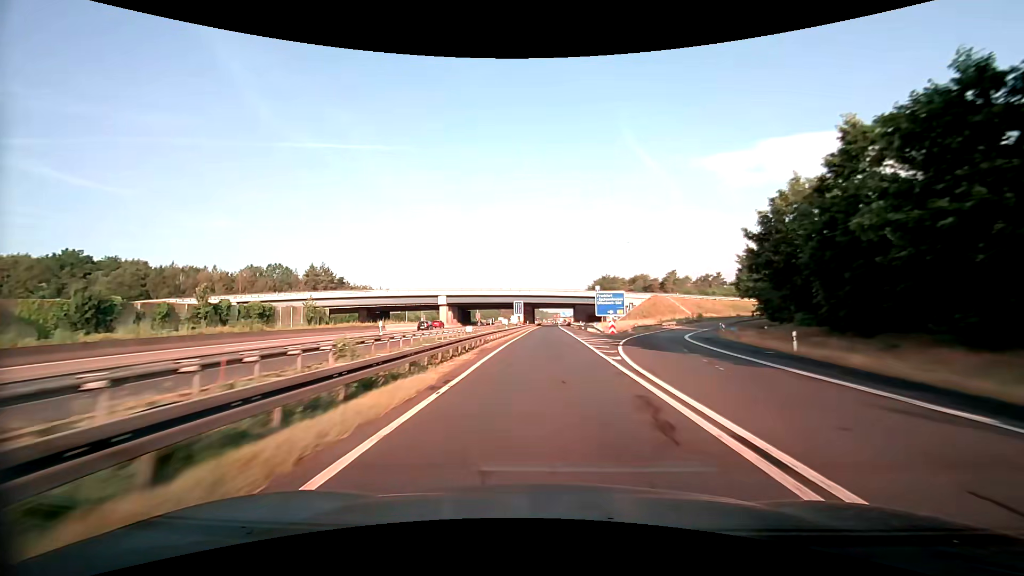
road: motorway_link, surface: asphalt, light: Day
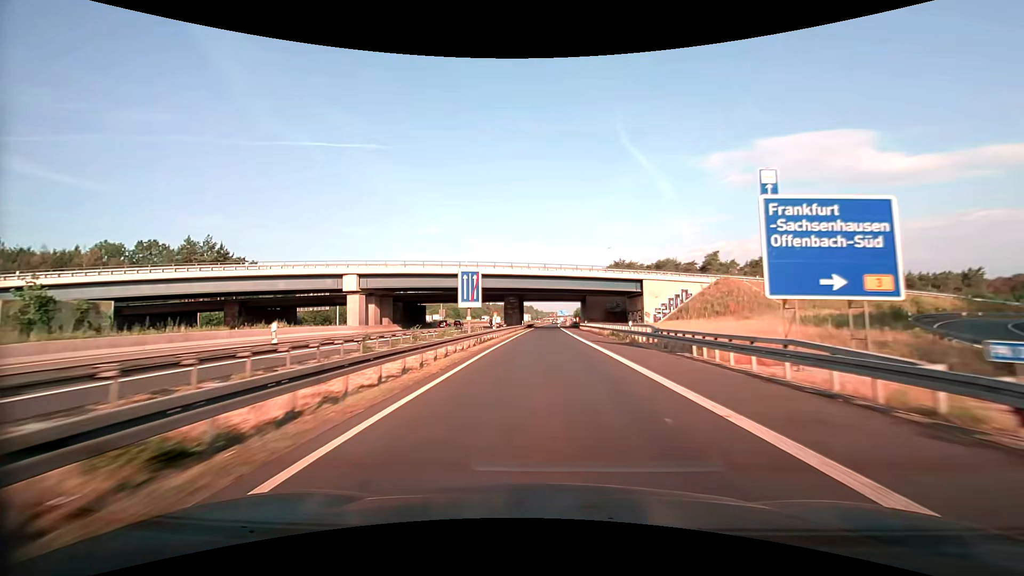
(+0.4, +54.8) m; +1°
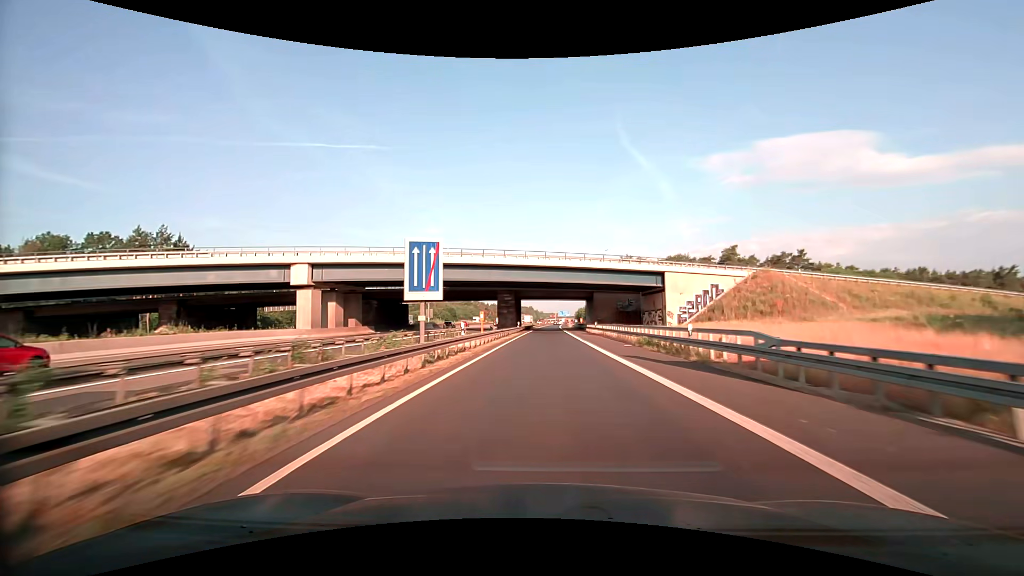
(0.0, +13.7) m; 0°
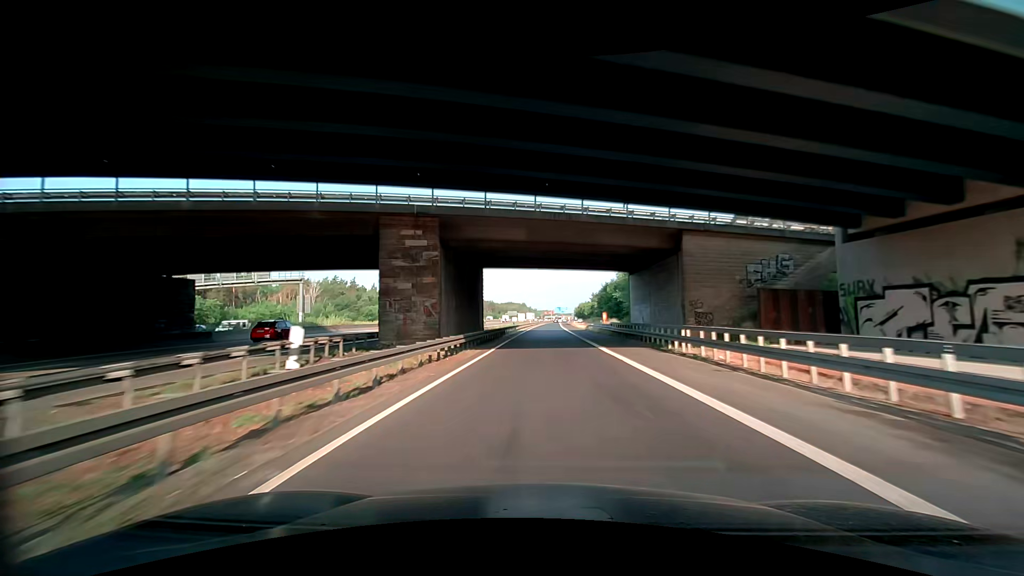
(+0.4, +54.9) m; +1°
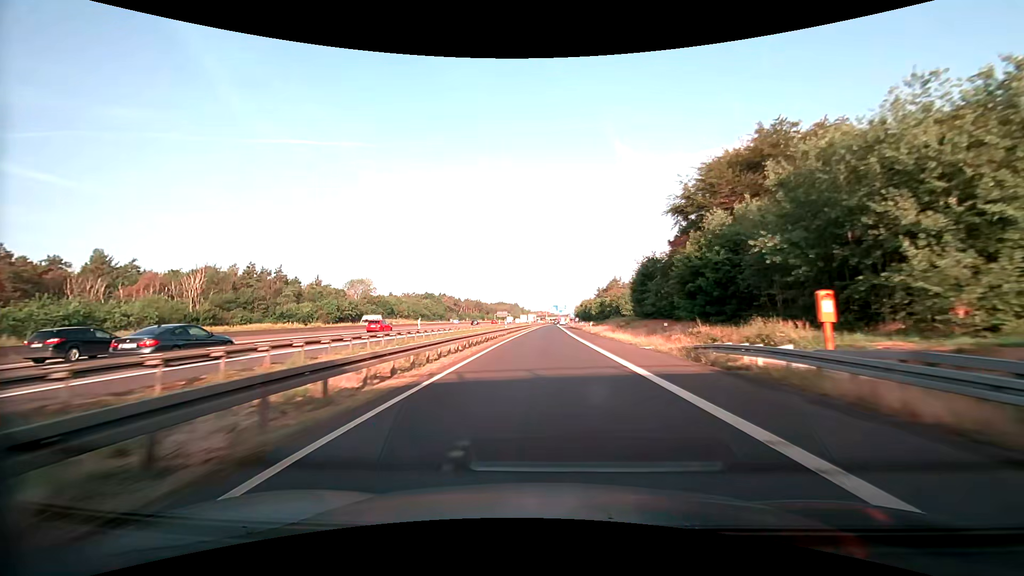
(+0.6, +53.9) m; +1°
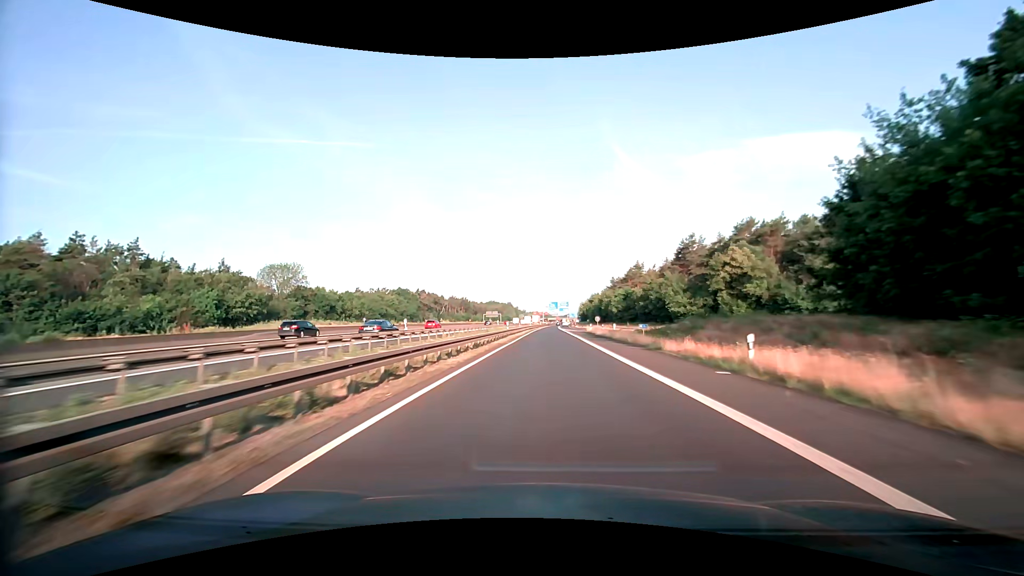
(+0.2, +53.4) m; +1°
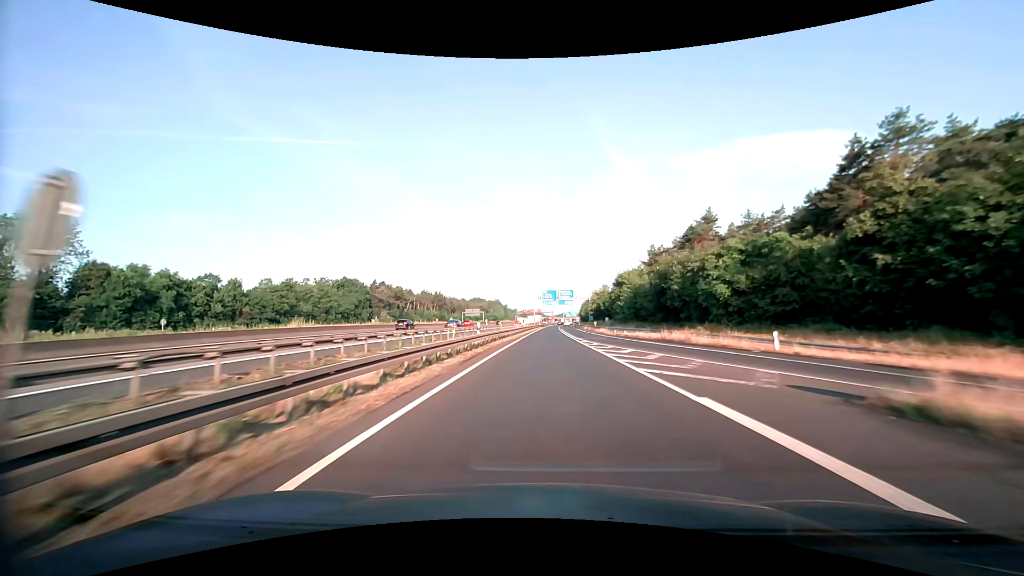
(+0.4, +66.6) m; +1°
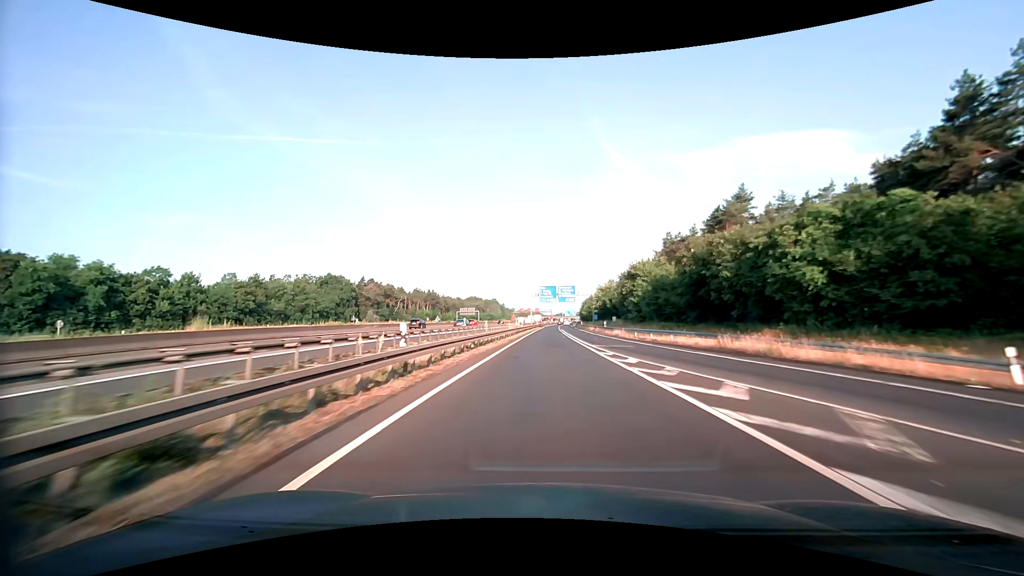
(0.0, +13.3) m; 0°
(0, +10) (0, +20) (0, +30) (0, +40) (0, +50) (+1, +60) (+1, +70) (+1, +80) (+1, +90) (+2, +100) m
